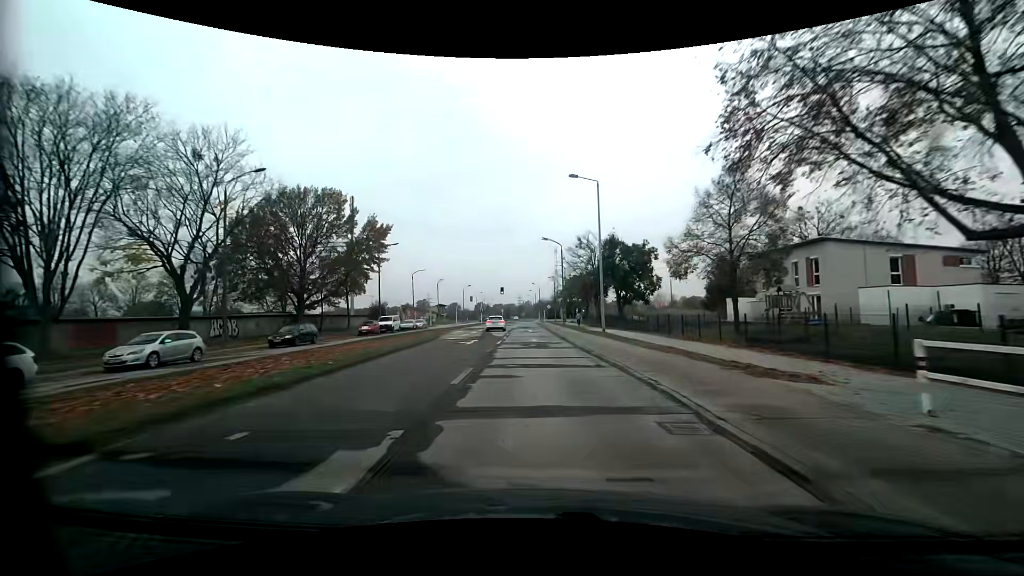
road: tertiary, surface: asphalt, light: Day
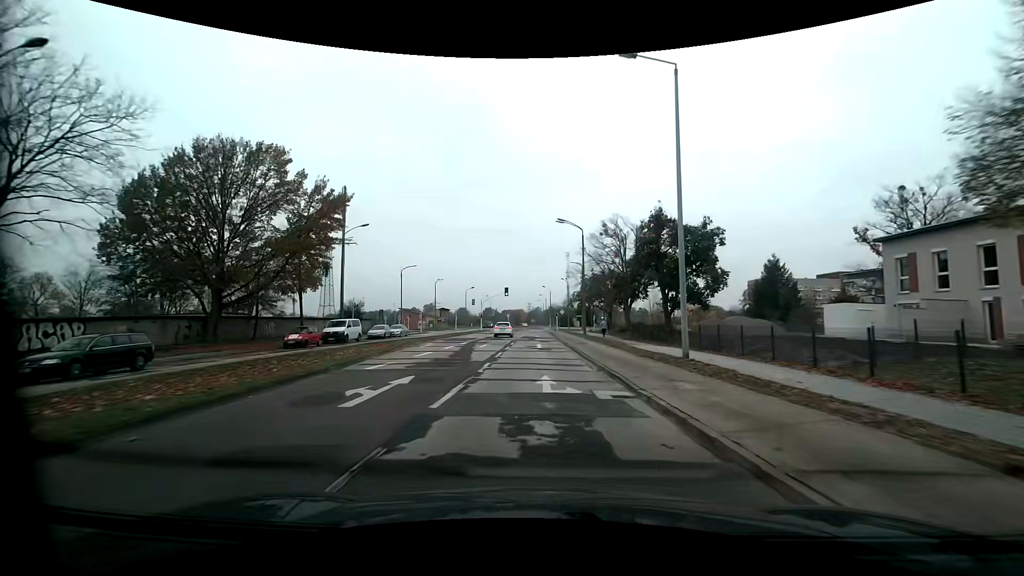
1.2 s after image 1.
(-0.3, +16.6) m; -2°
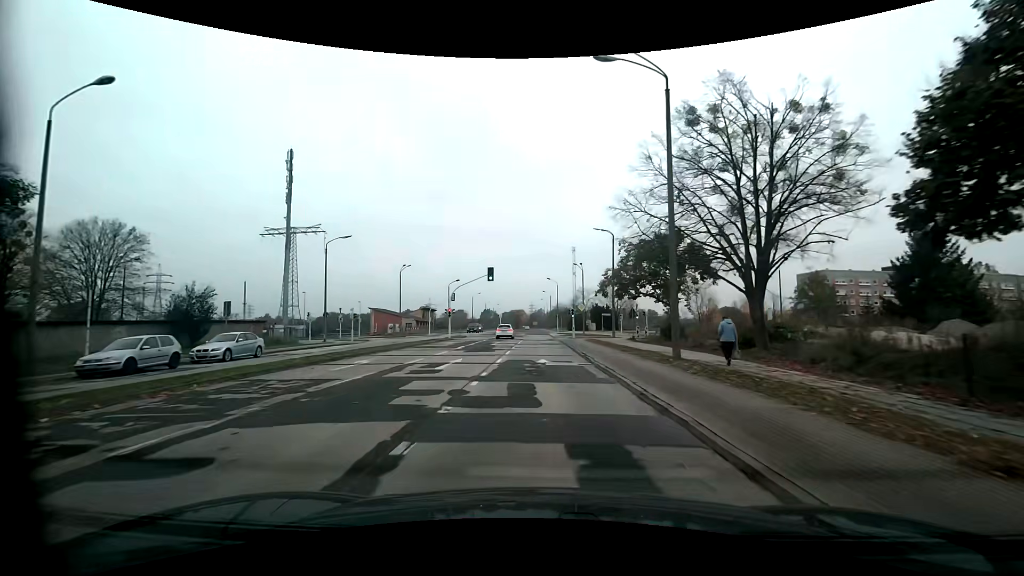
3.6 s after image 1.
(-0.1, +32.5) m; 0°
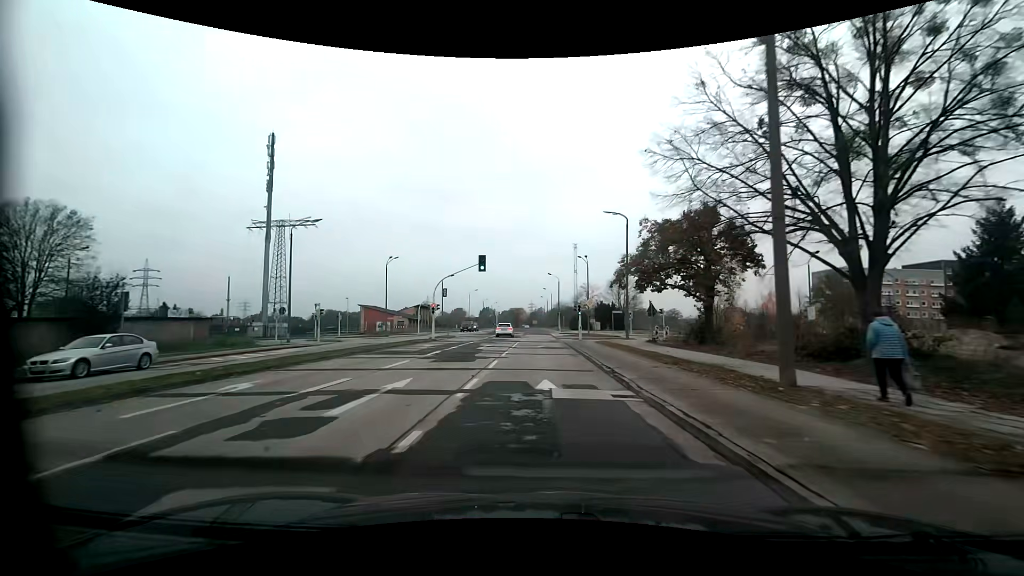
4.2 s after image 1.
(0.0, +8.0) m; 0°
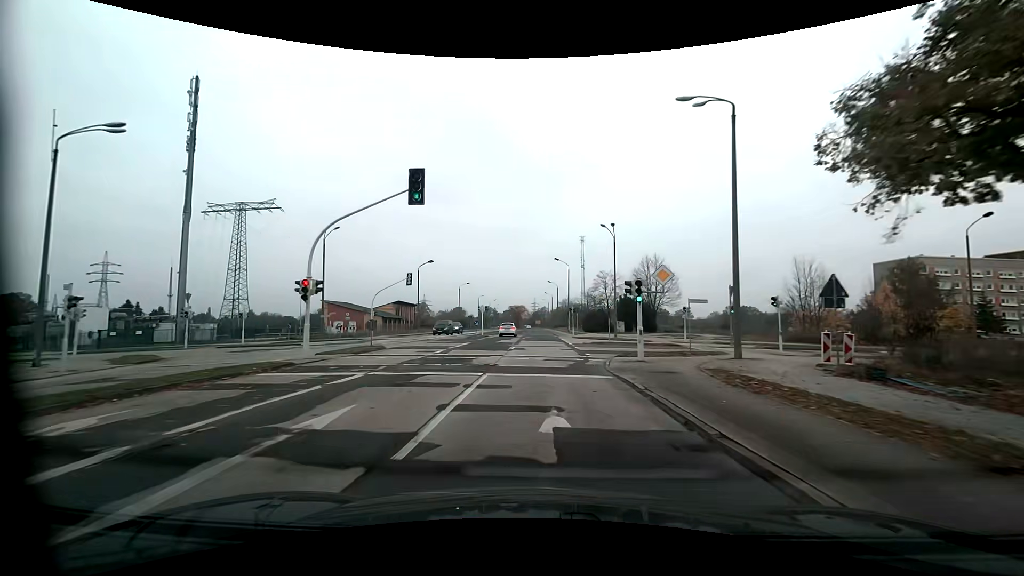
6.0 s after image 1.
(0.0, +24.2) m; 0°
